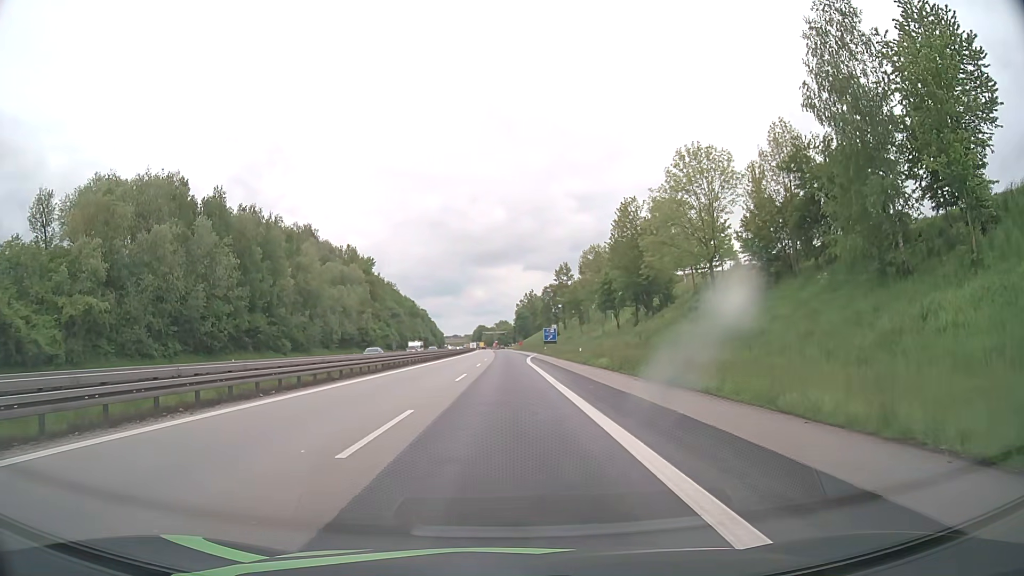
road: motorway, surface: asphalt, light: Day
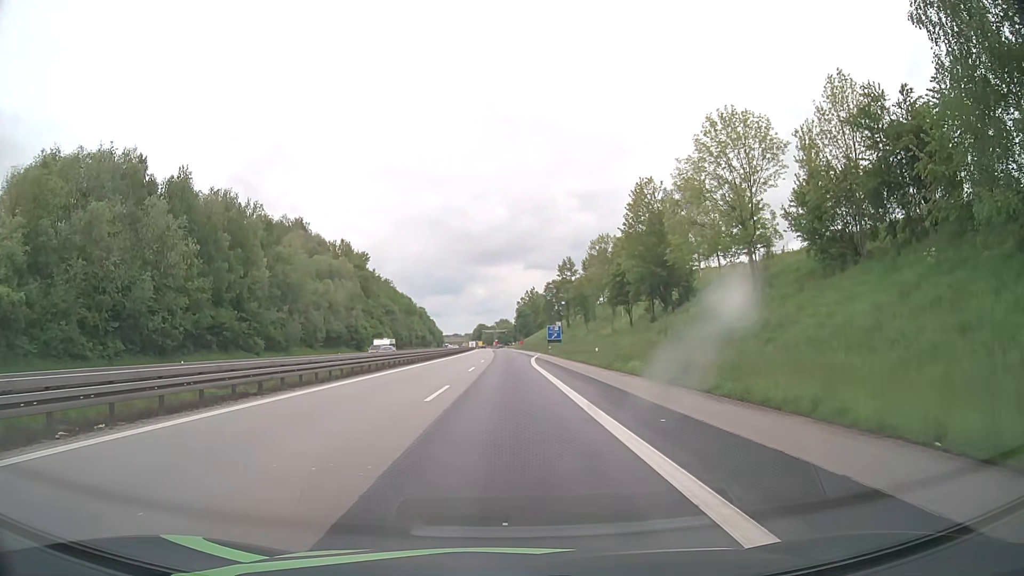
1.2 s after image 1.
(0.0, +10.0) m; 0°
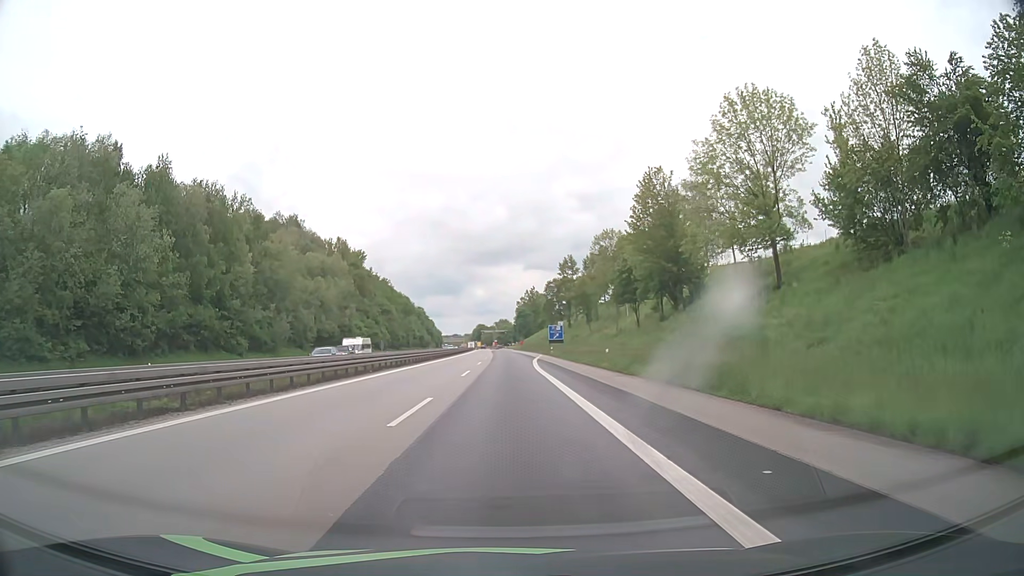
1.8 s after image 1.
(0.0, +5.0) m; 0°
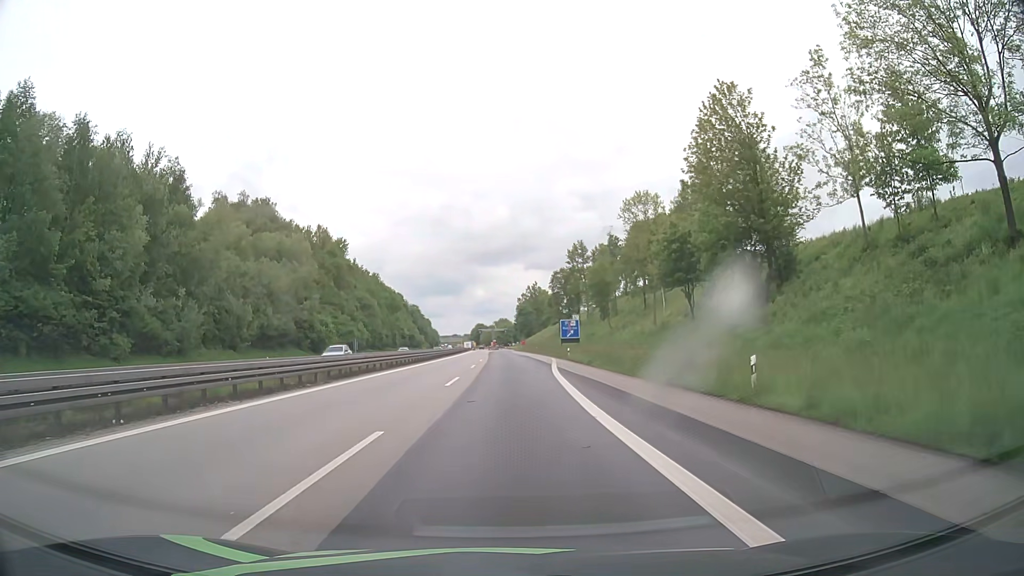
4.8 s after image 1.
(+0.1, +24.9) m; 0°
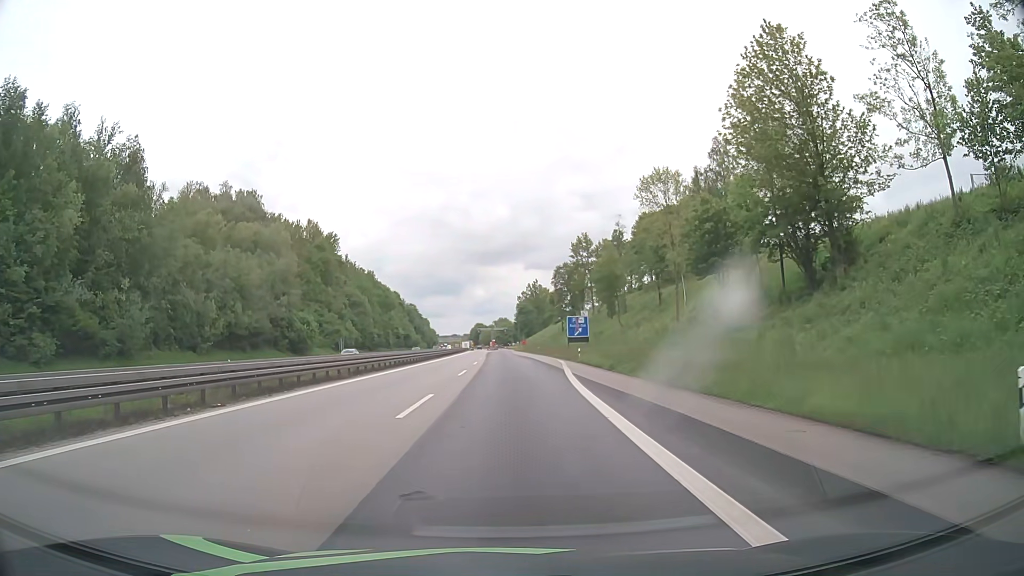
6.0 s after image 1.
(0.0, +10.0) m; 0°
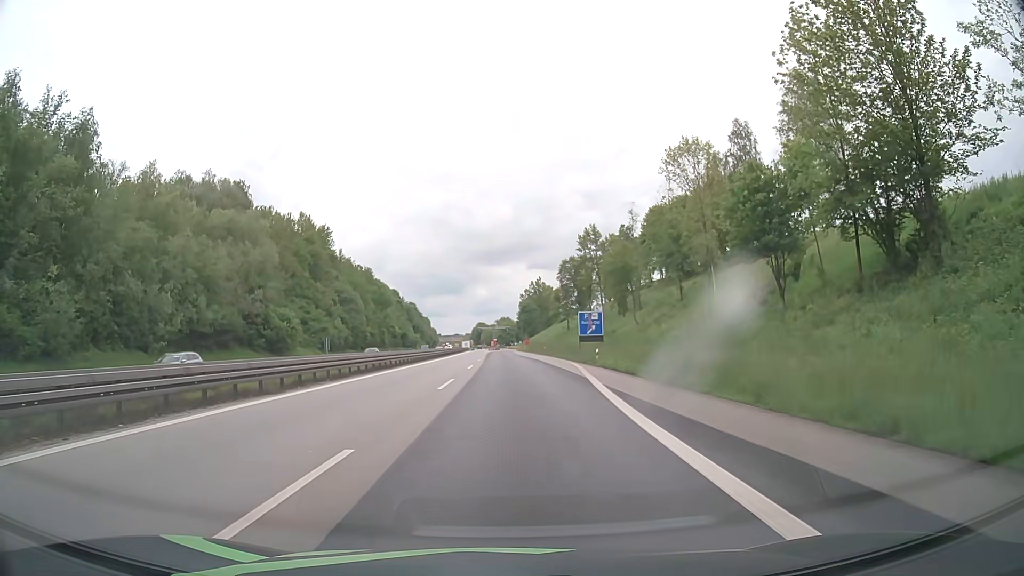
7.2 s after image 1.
(0.0, +10.0) m; -1°
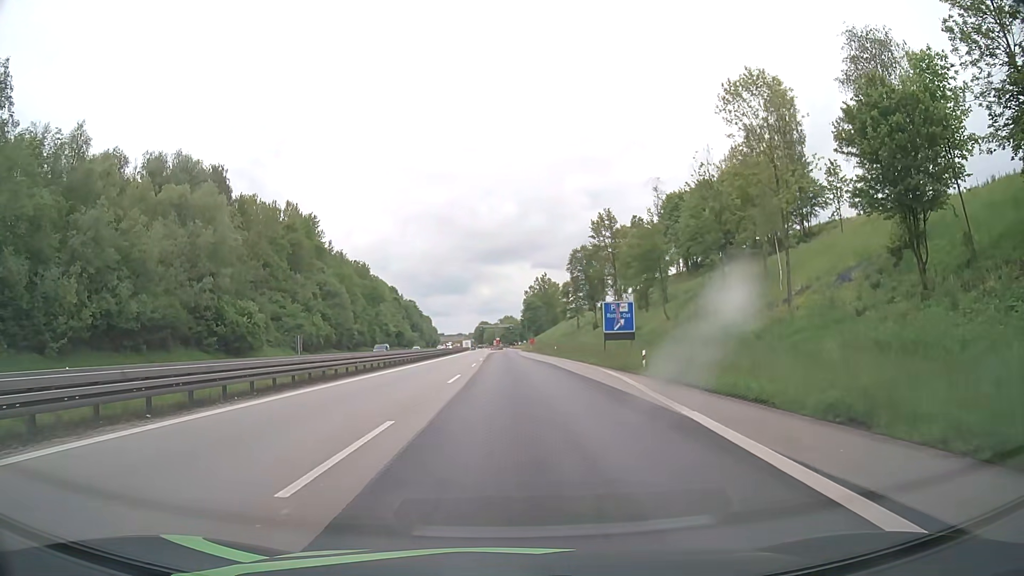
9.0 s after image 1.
(0.0, +15.0) m; 0°
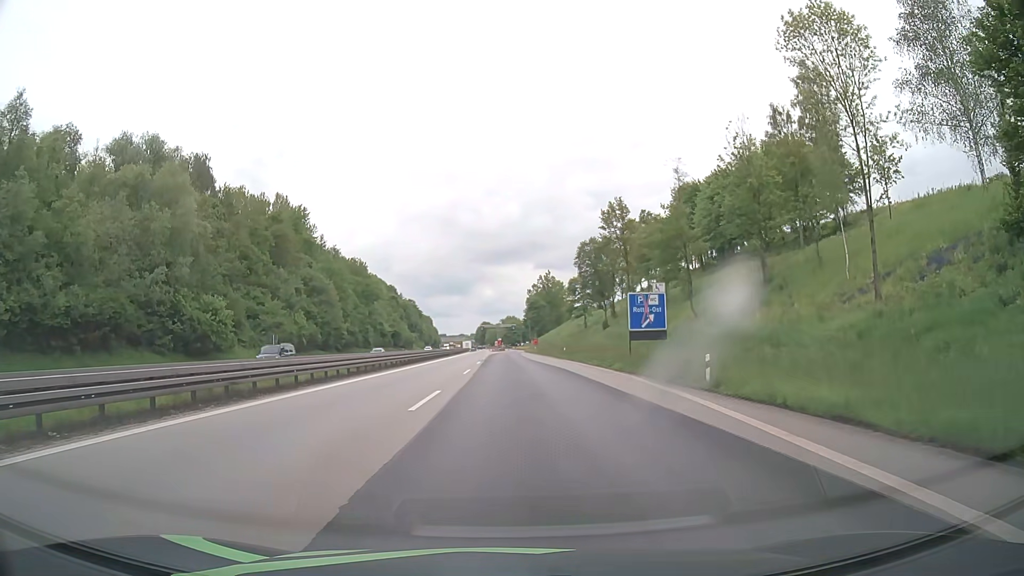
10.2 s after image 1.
(0.0, +9.9) m; 0°
(0, +10) (0, +20) (0, +30) (0, +40) (0, +50) (0, +60) (0, +70) (0, +80) (0, +90) (0, +100) m
